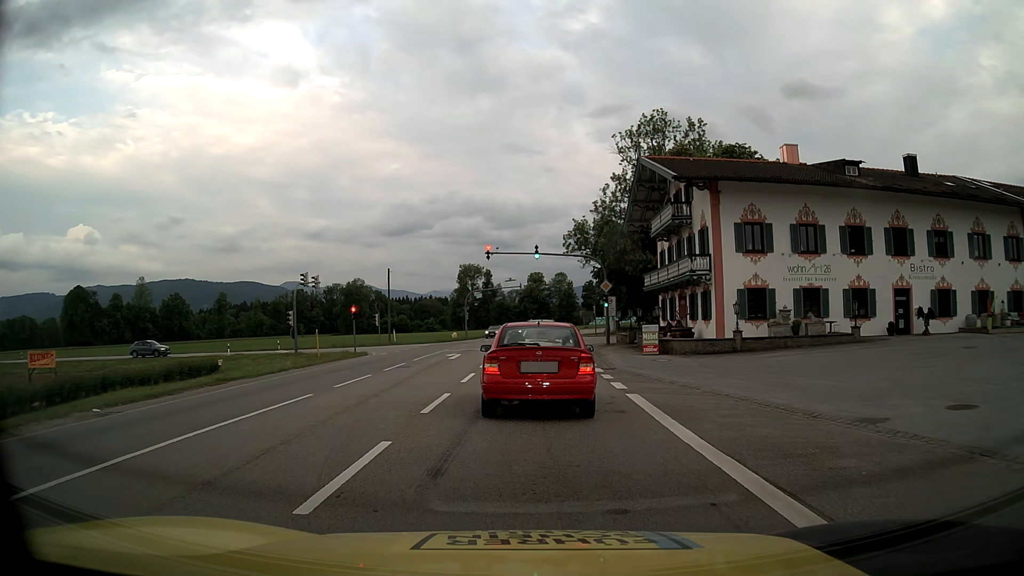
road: primary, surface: asphalt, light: Day
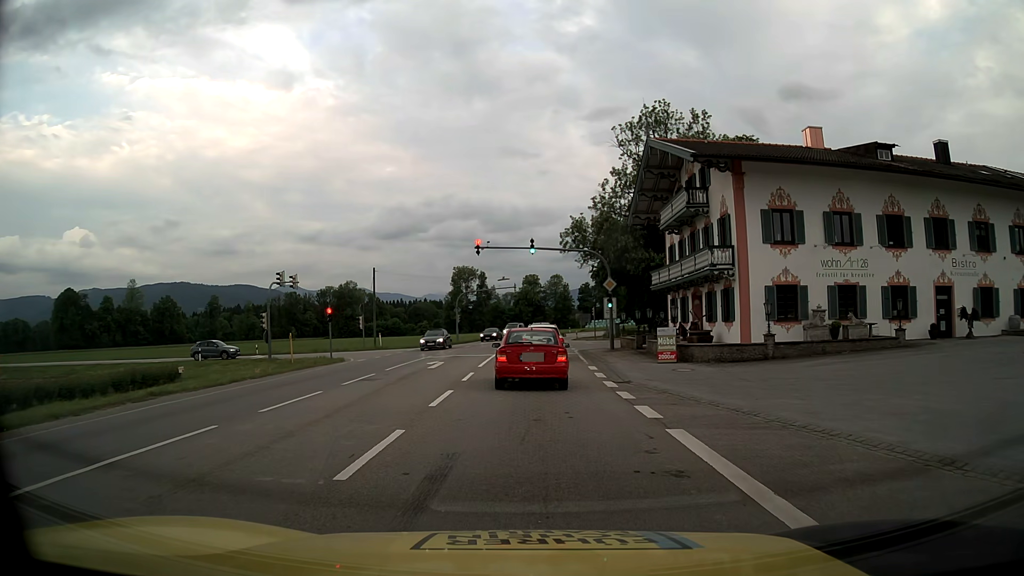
(0.0, +4.7) m; 0°
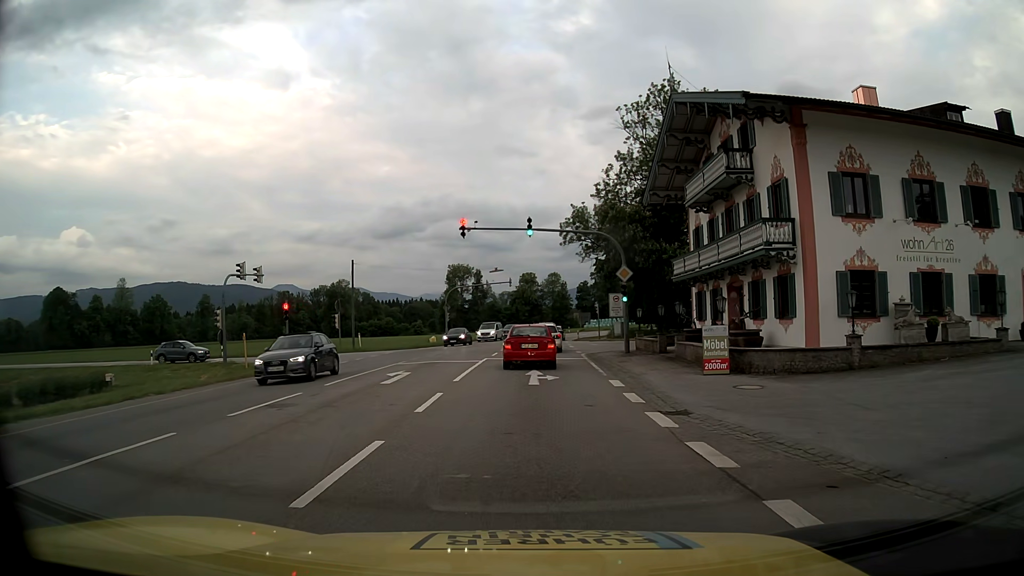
(+0.1, +7.3) m; 0°
(0, +10) (0, +20) (0, +30) (+1, +40) (+1, +50) (+2, +60) (+2, +70) (+4, +80) (+6, +90) (+8, +99) m
